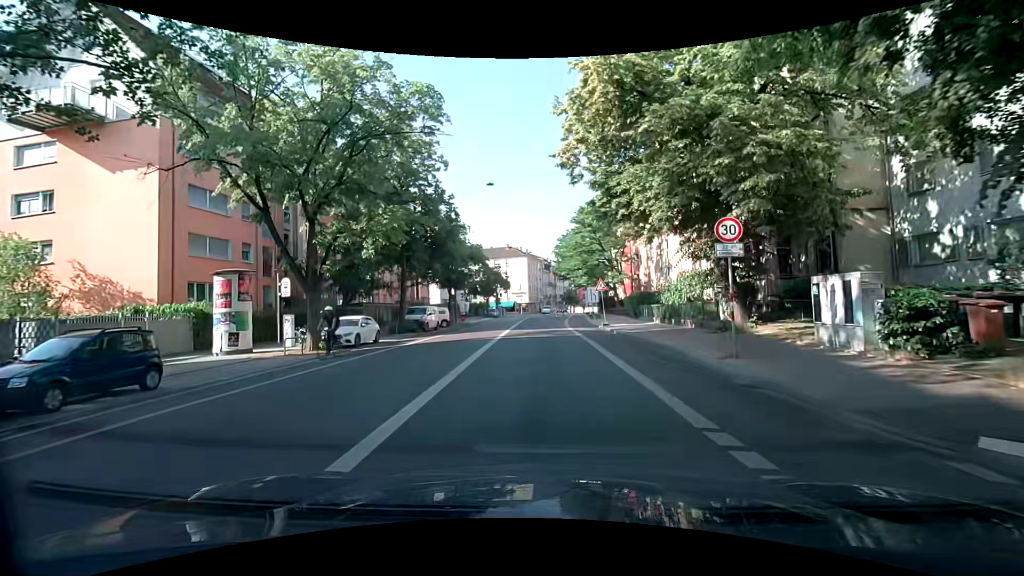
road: secondary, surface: asphalt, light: Day
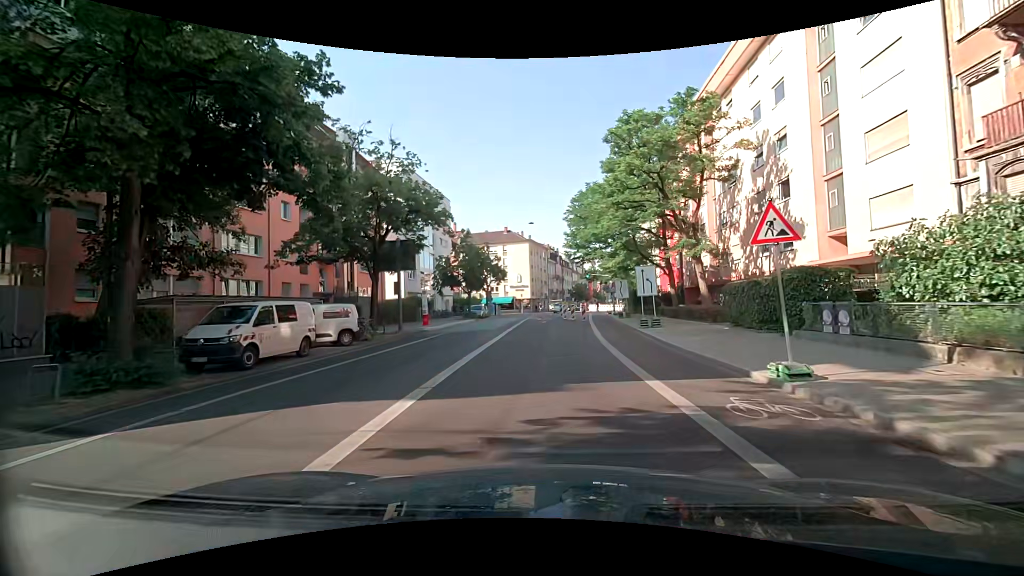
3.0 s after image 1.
(0.0, +23.0) m; 0°
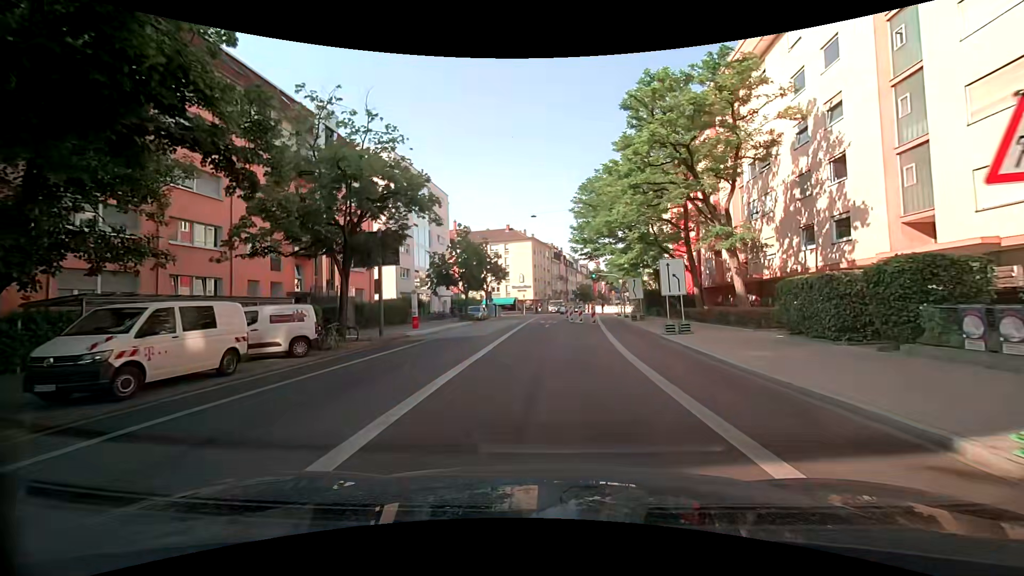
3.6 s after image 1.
(0.0, +4.4) m; -1°
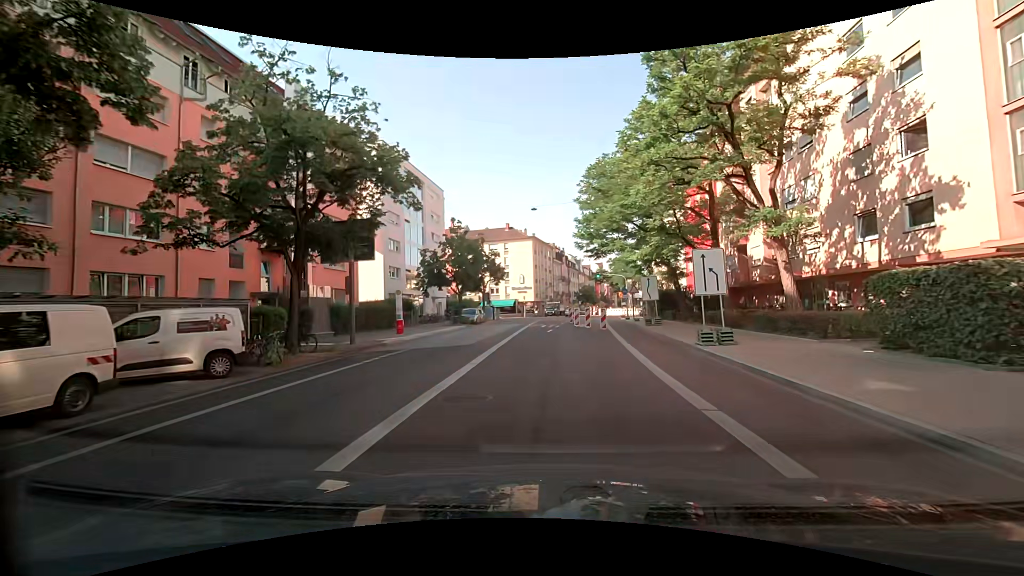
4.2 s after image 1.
(0.0, +4.3) m; +1°
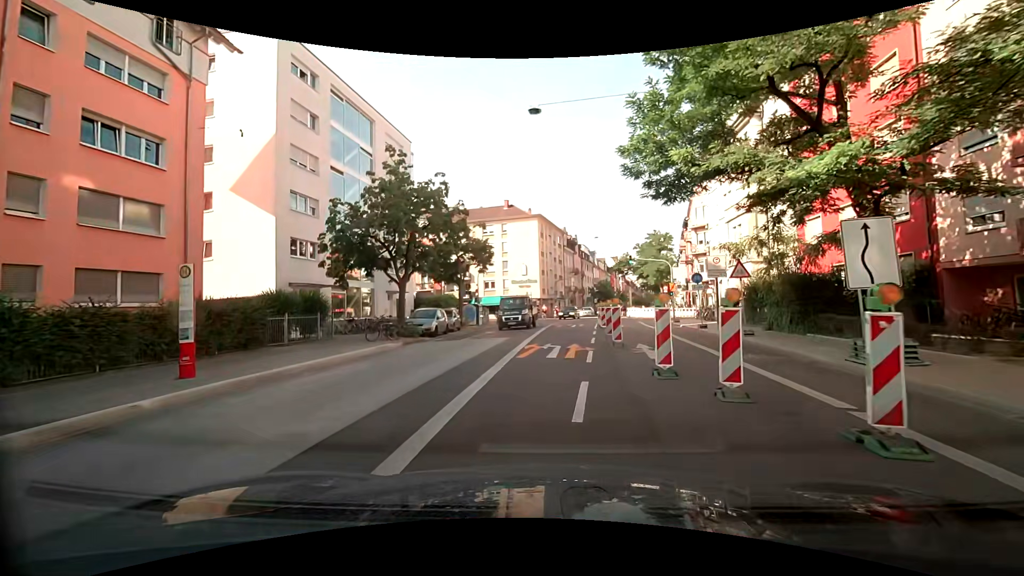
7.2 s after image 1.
(-0.3, +20.4) m; -2°
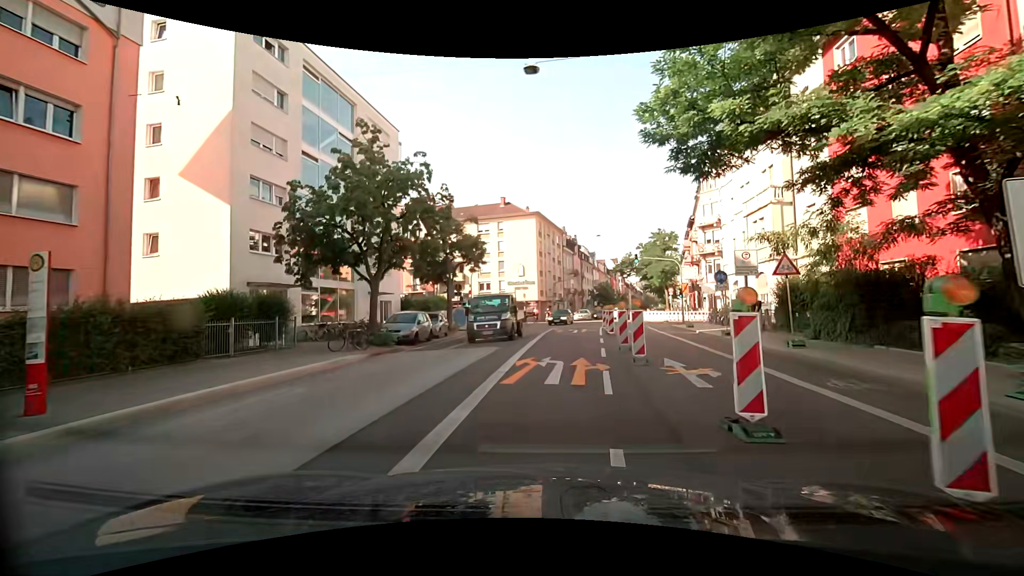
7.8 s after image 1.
(0.0, +3.9) m; +1°
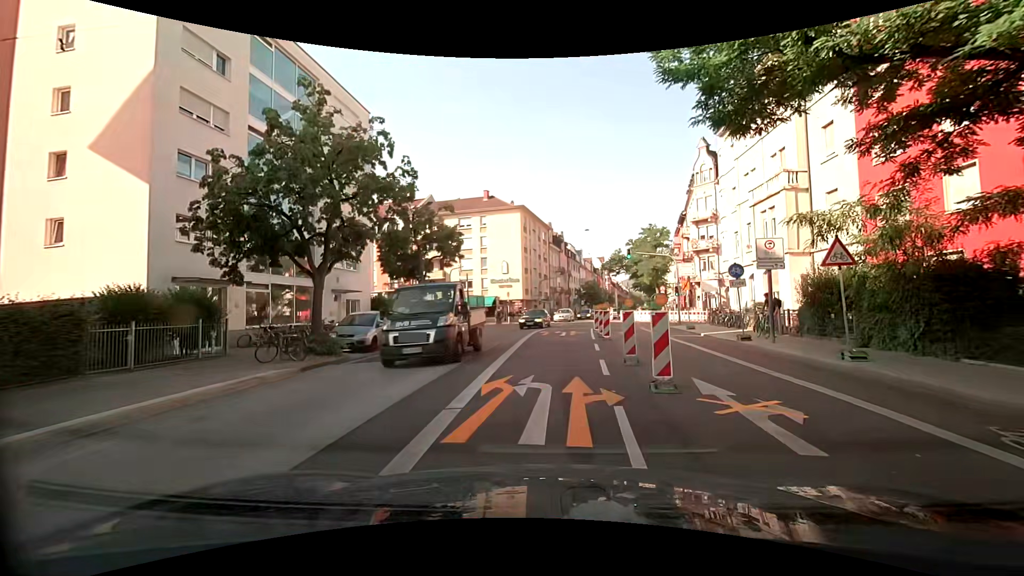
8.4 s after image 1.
(0.0, +3.8) m; +1°
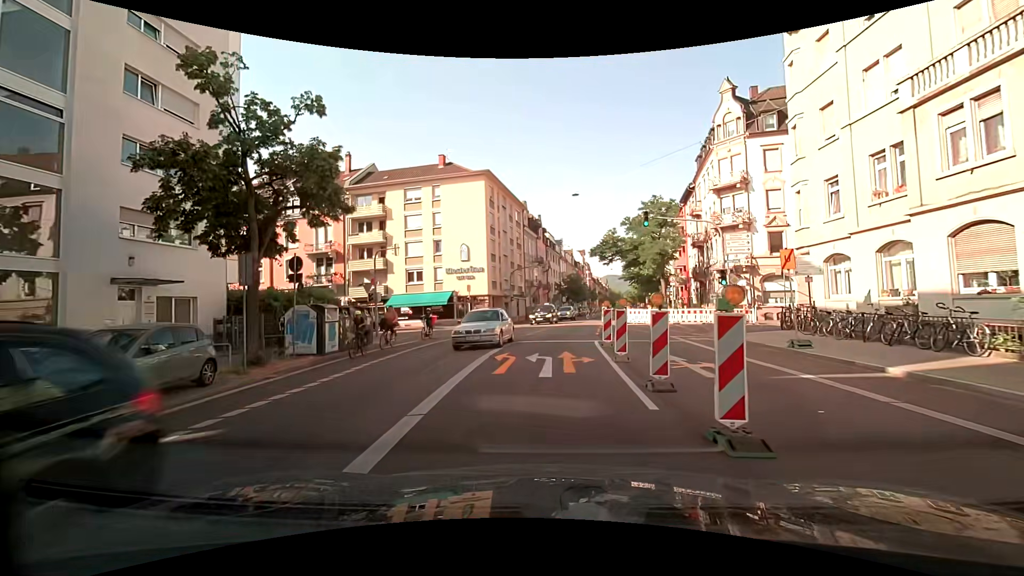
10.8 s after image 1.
(+0.3, +15.5) m; +2°
